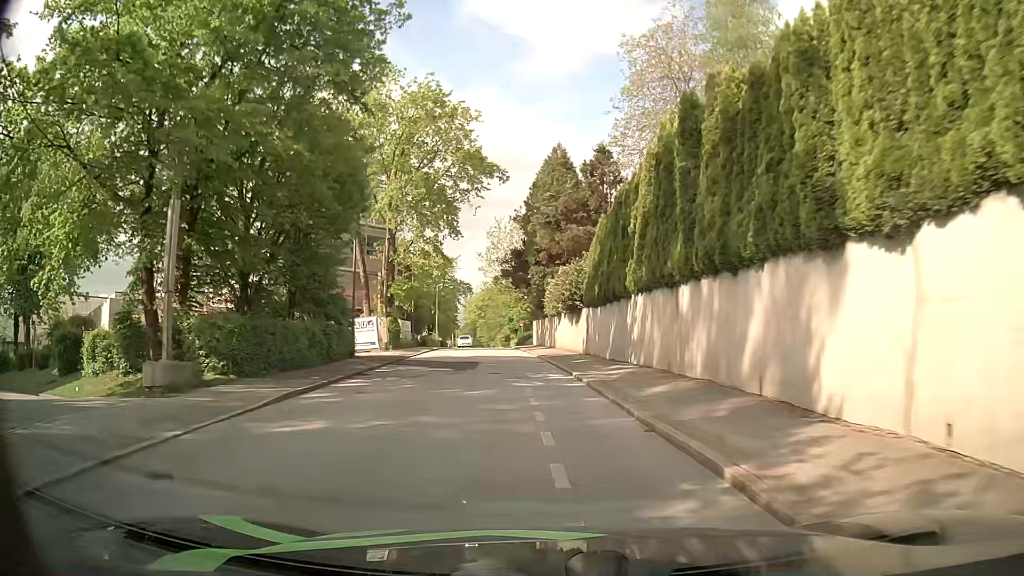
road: residential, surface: asphalt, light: Day
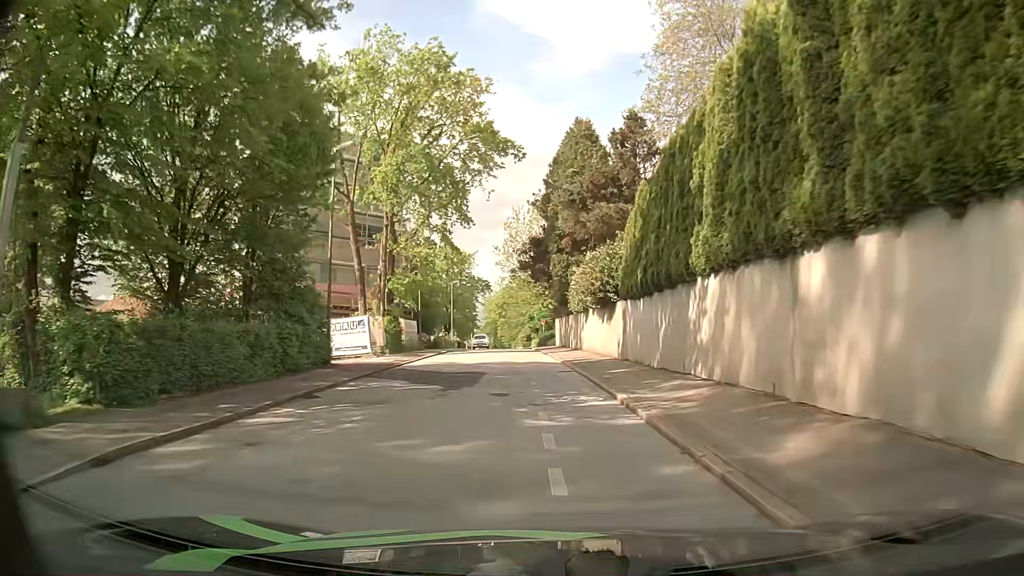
(-0.1, +6.3) m; -2°
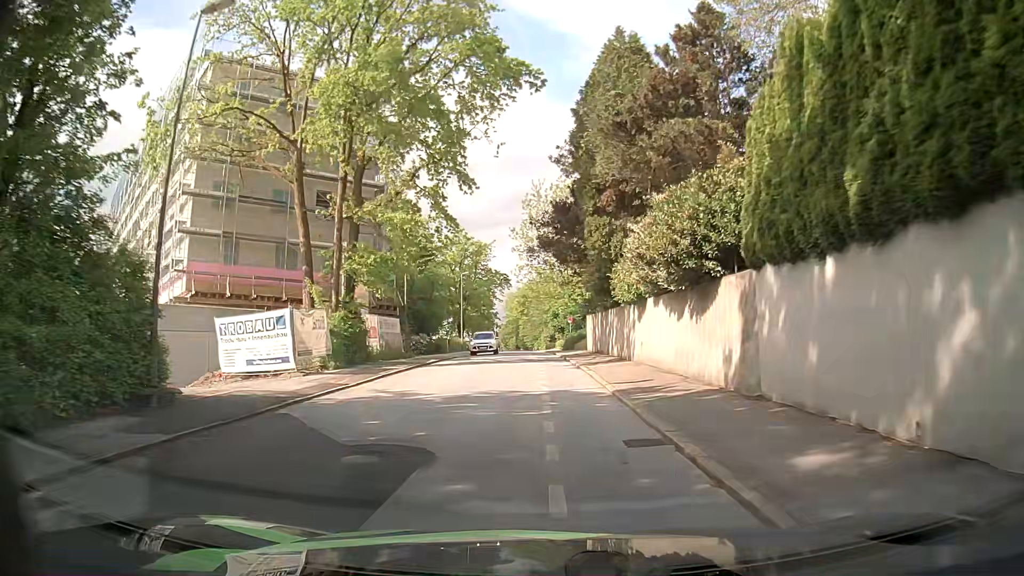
(-0.3, +12.6) m; -2°
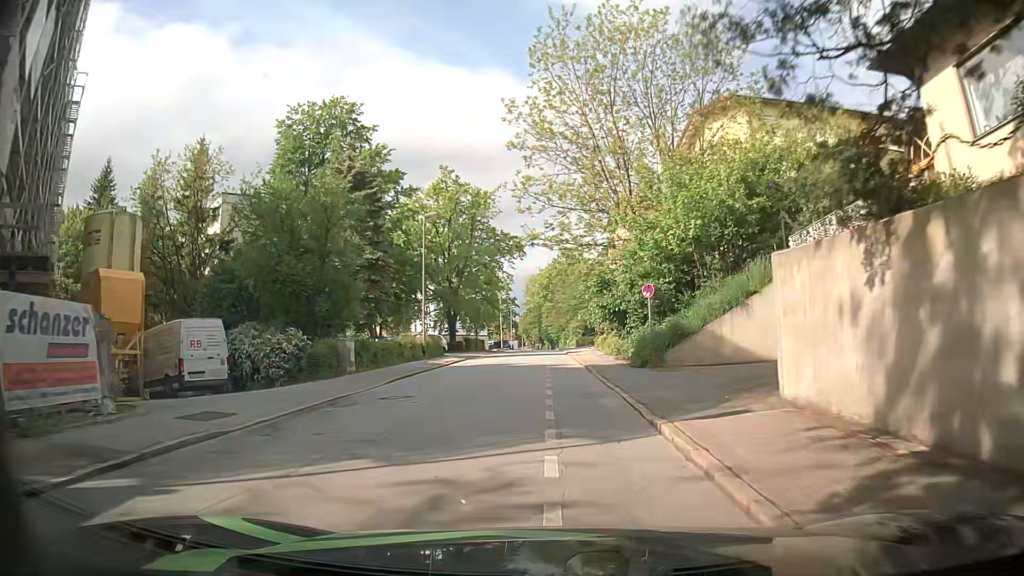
(-0.5, +32.8) m; -3°
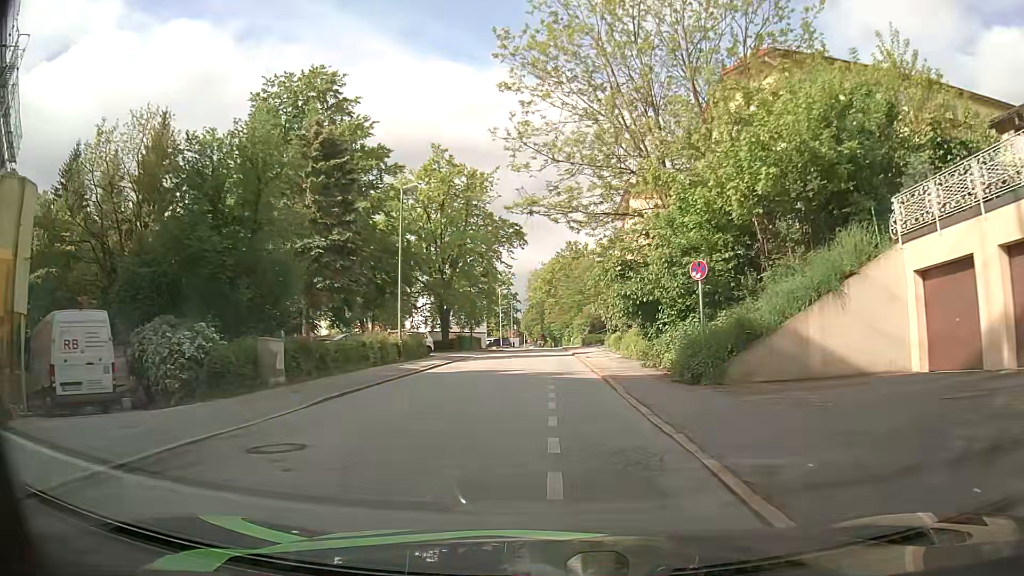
(+0.1, +6.9) m; 0°
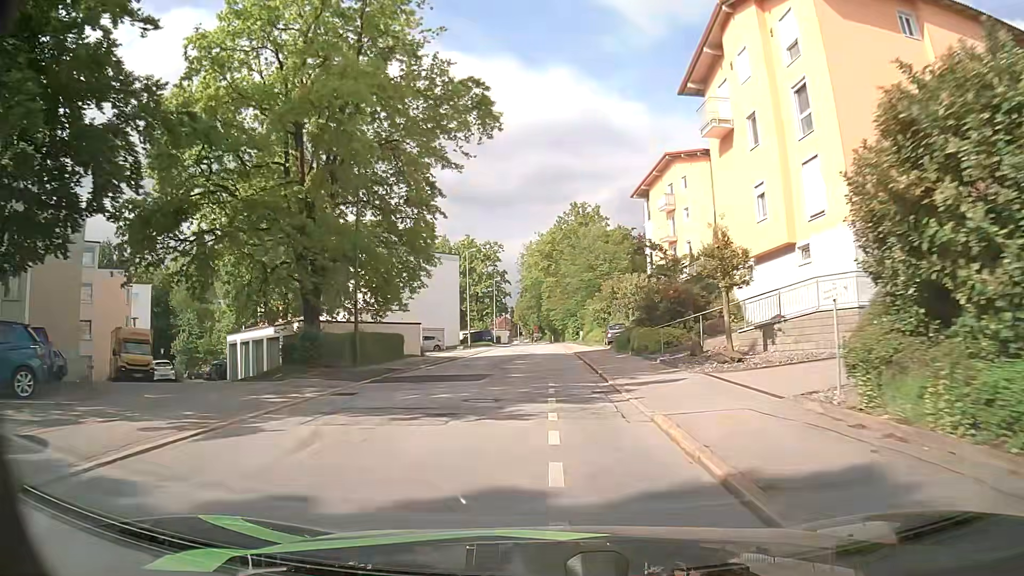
(-0.1, +35.7) m; 0°
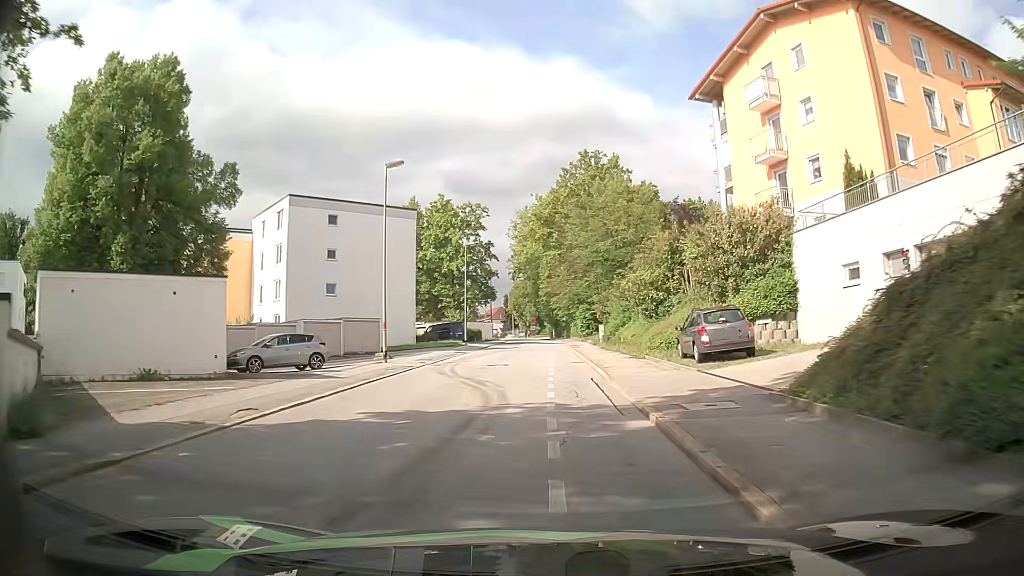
(+0.1, +28.7) m; +1°
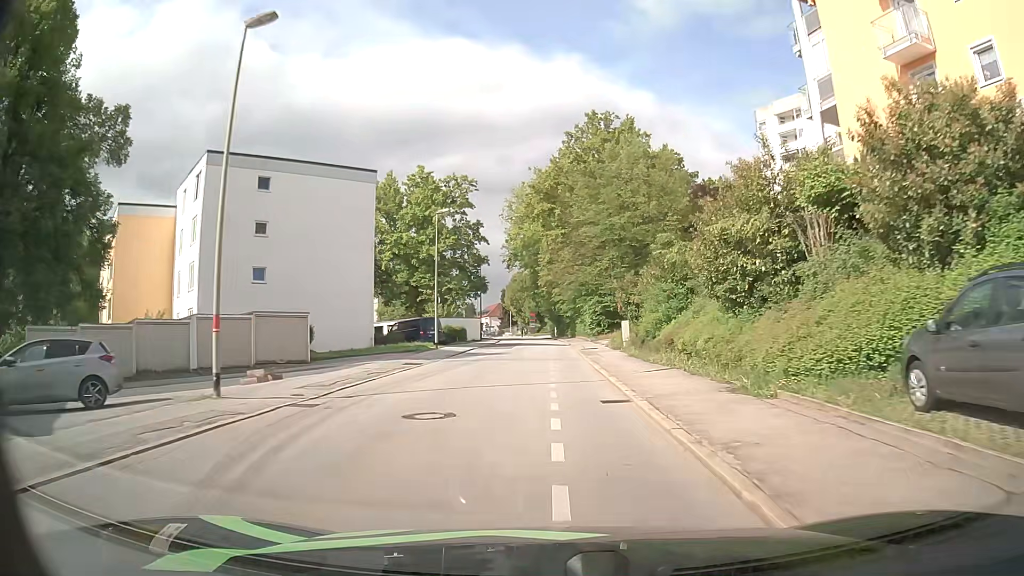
(-0.1, +14.3) m; -1°
(0, +10) (0, +20) (0, +30) (0, +40) (0, +50) (0, +60) (0, +70) (-1, +80) (-3, +90) (-4, +100) m
